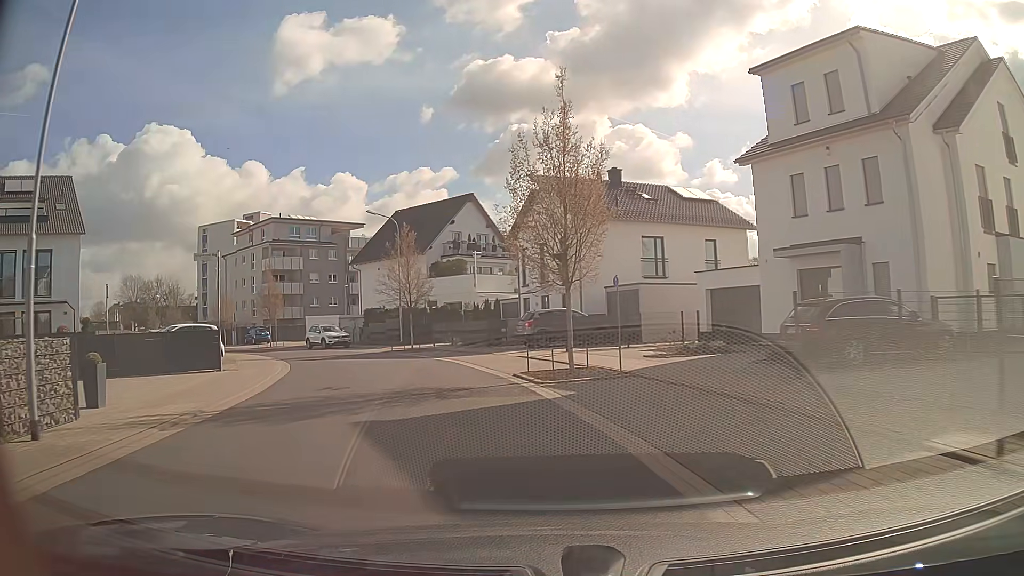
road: residential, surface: asphalt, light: Day
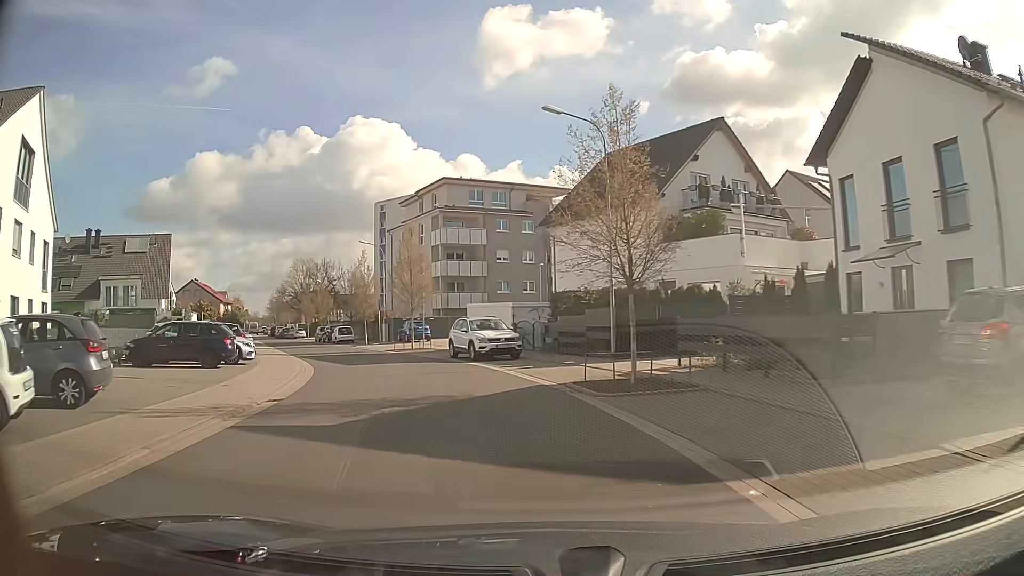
(-3.1, +19.6) m; -18°
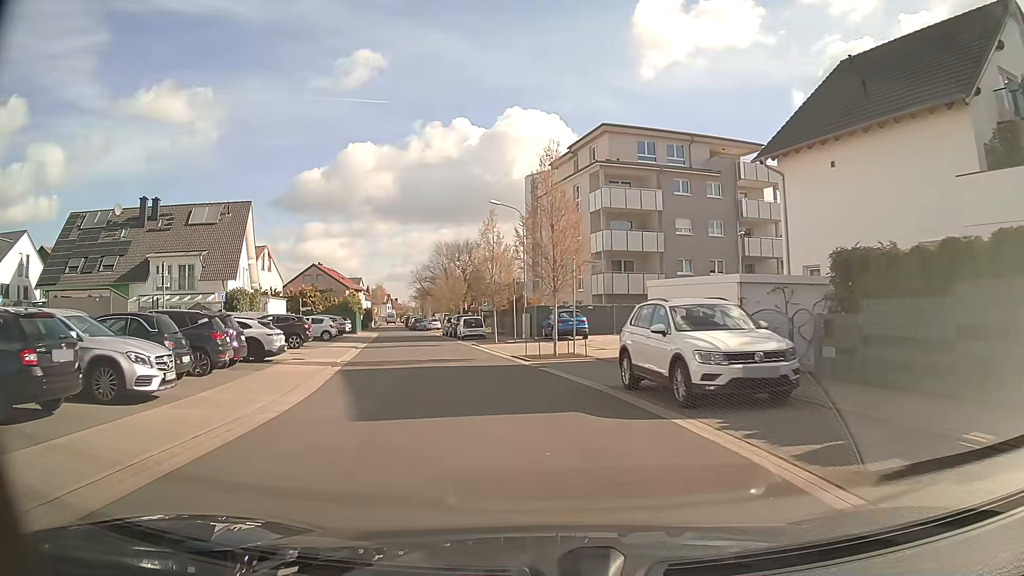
(-1.9, +14.9) m; -14°
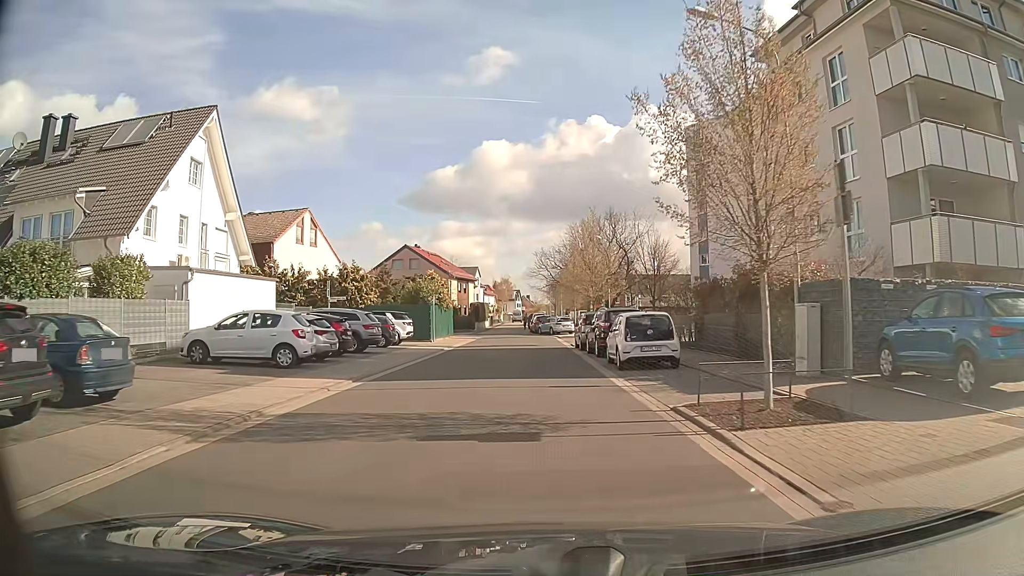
(-3.3, +26.1) m; -12°
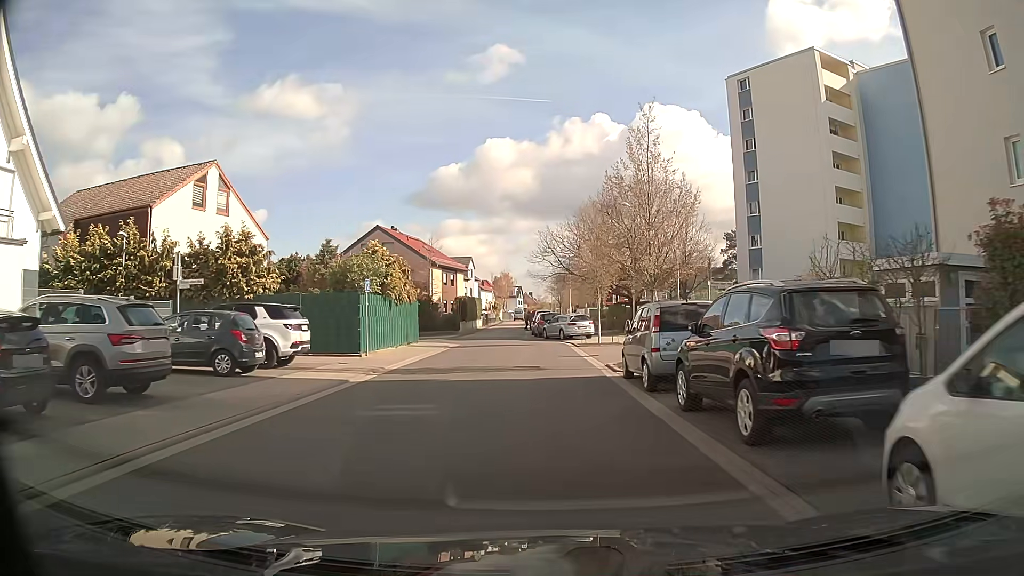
(-0.2, +16.5) m; 0°
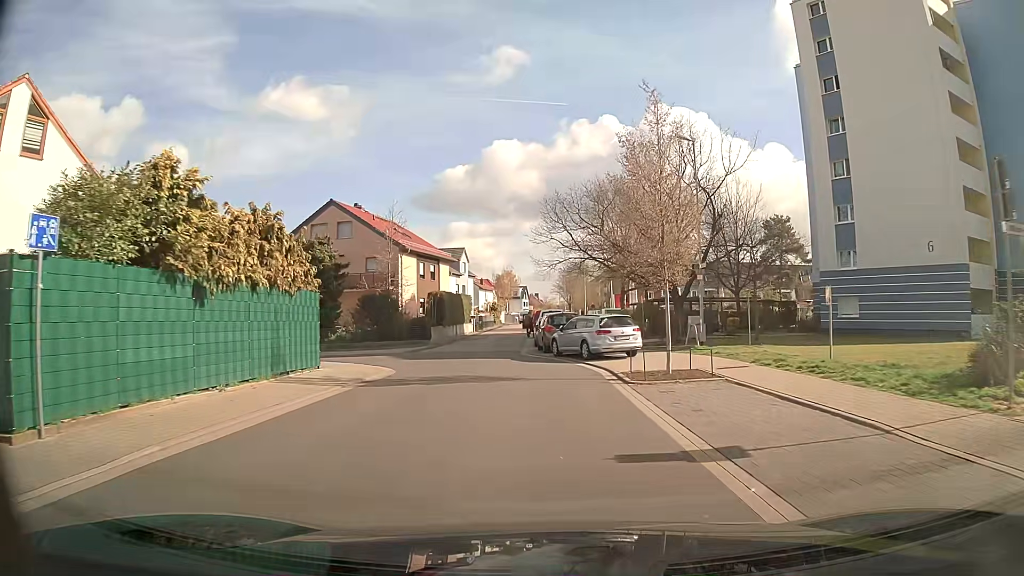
(0.0, +16.8) m; 0°
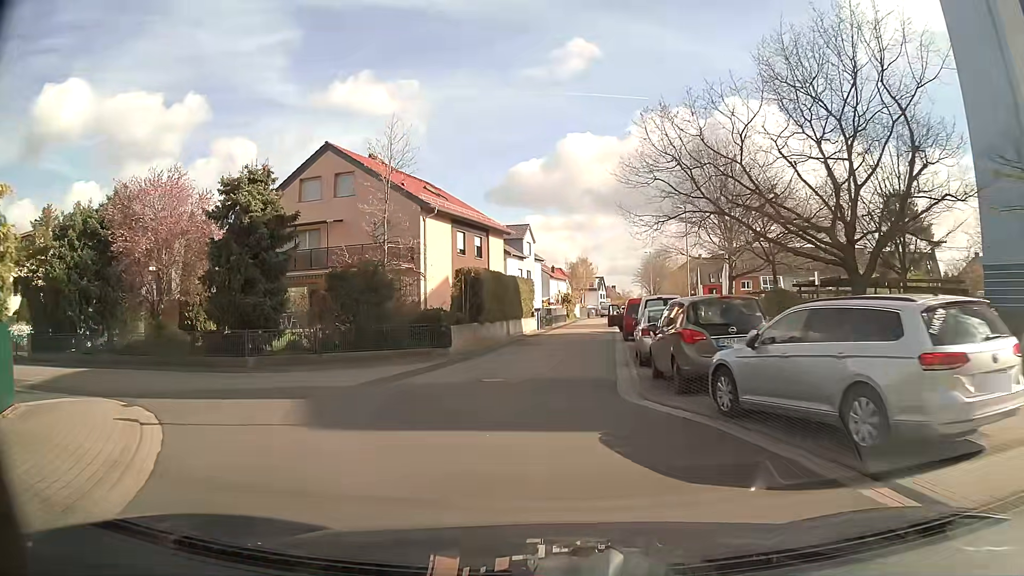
(-0.8, +16.1) m; -6°
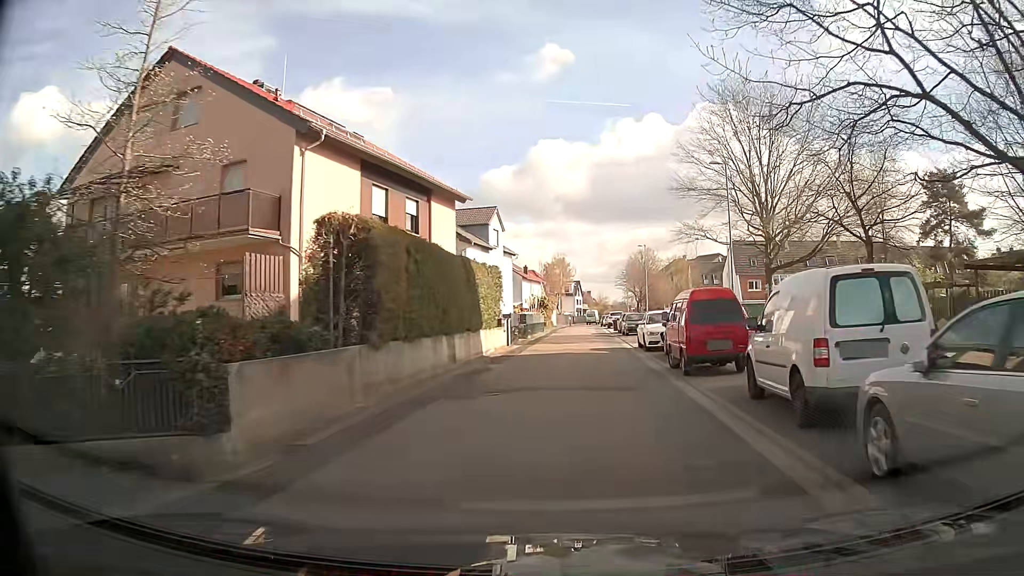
(-0.3, +15.1) m; +1°
(+1, +10) (+1, +20) (+2, +30) (+3, +40) (+4, +50) (+5, +60) (+5, +70) (+6, +80) (+7, +90) (+7, +100) m
